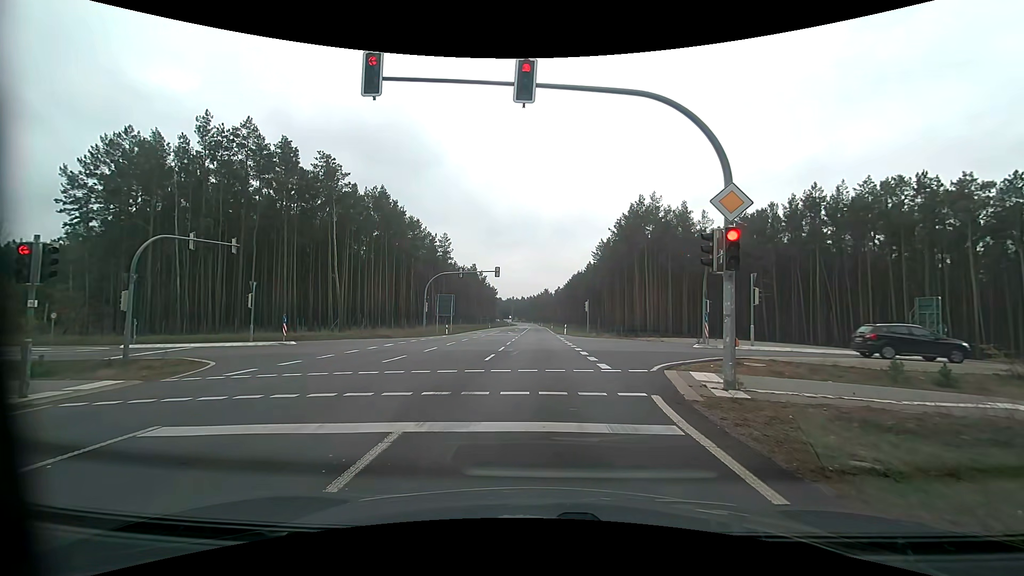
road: primary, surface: asphalt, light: Day
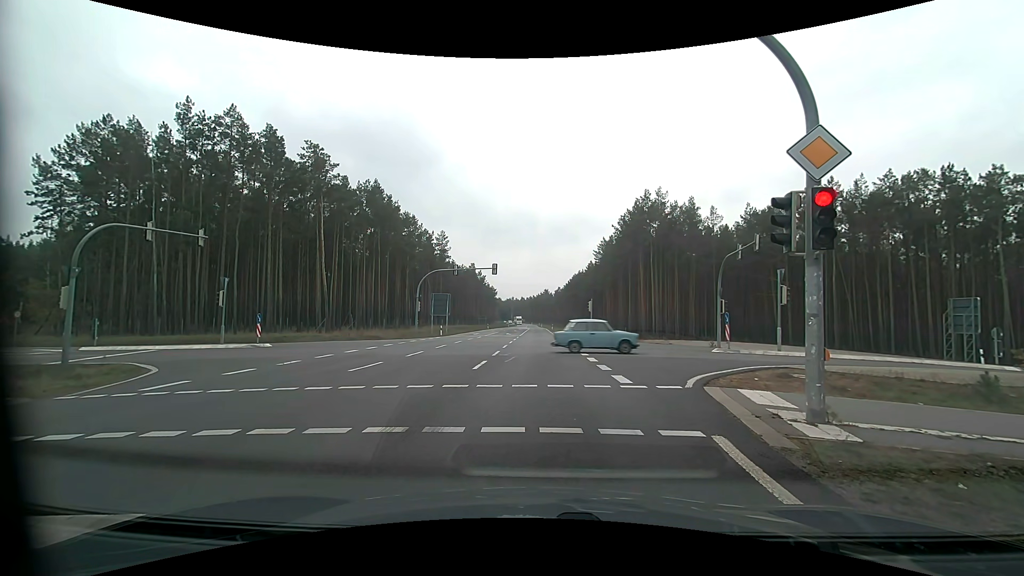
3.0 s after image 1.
(0.0, +2.8) m; 0°
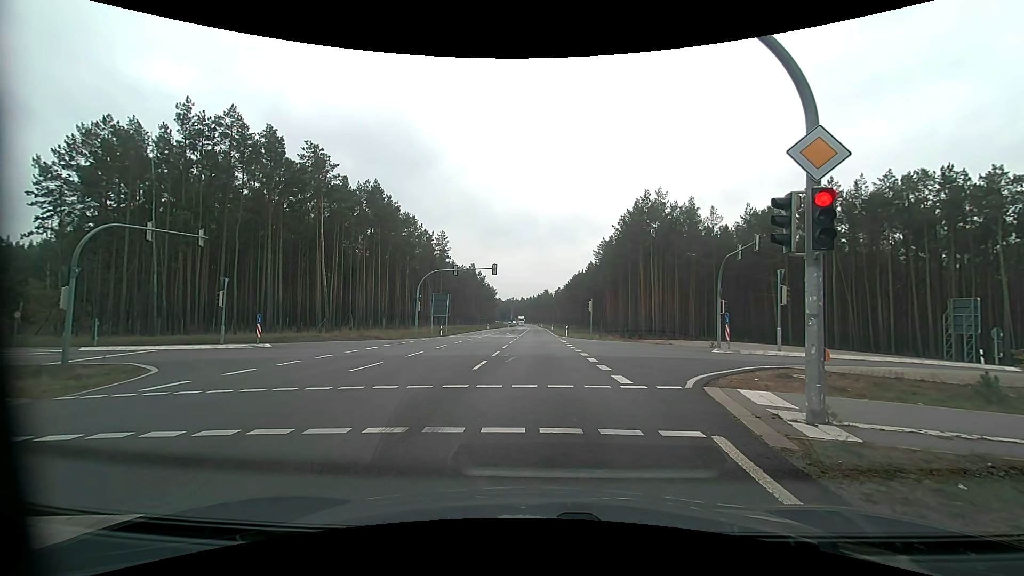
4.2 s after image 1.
(0.0, 0.0) m; 0°
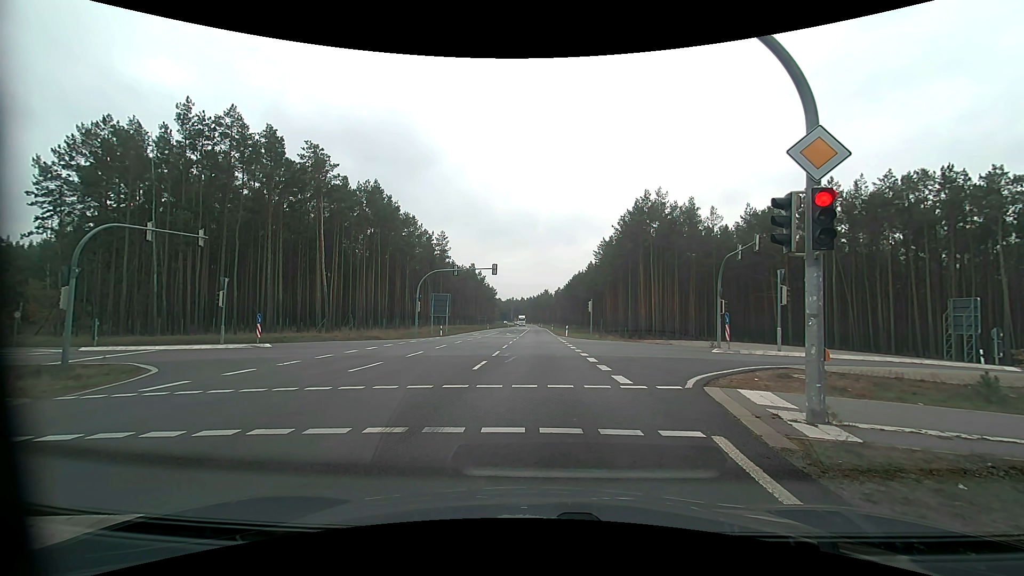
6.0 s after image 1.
(0.0, 0.0) m; 0°
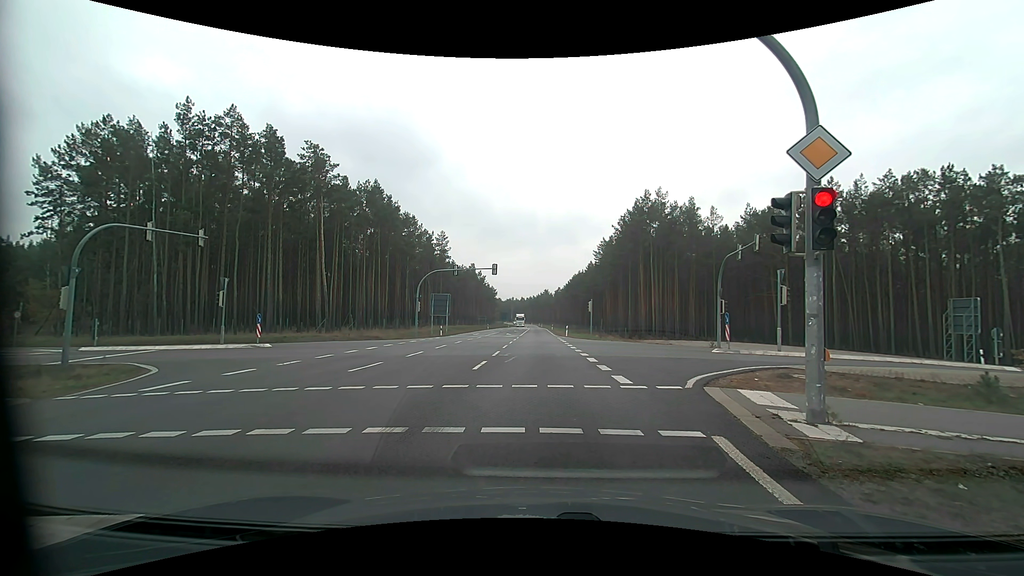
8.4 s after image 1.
(0.0, 0.0) m; 0°
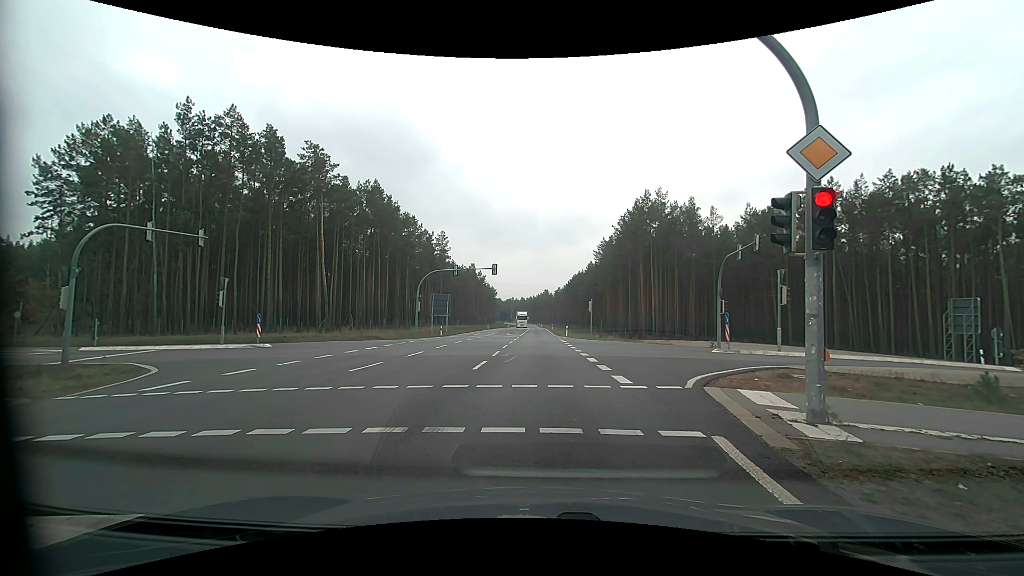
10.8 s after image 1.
(0.0, 0.0) m; 0°
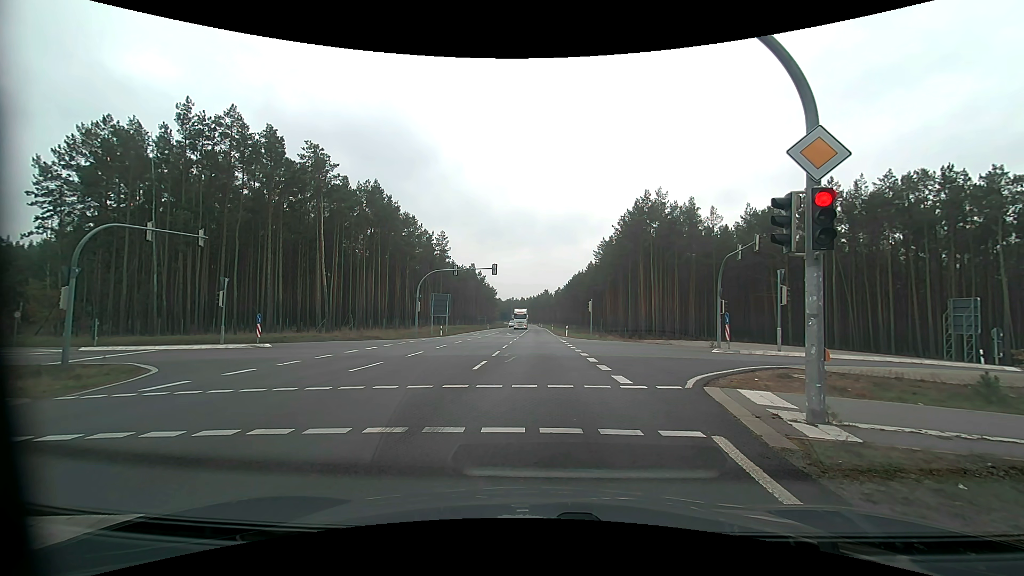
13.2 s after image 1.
(0.0, 0.0) m; 0°
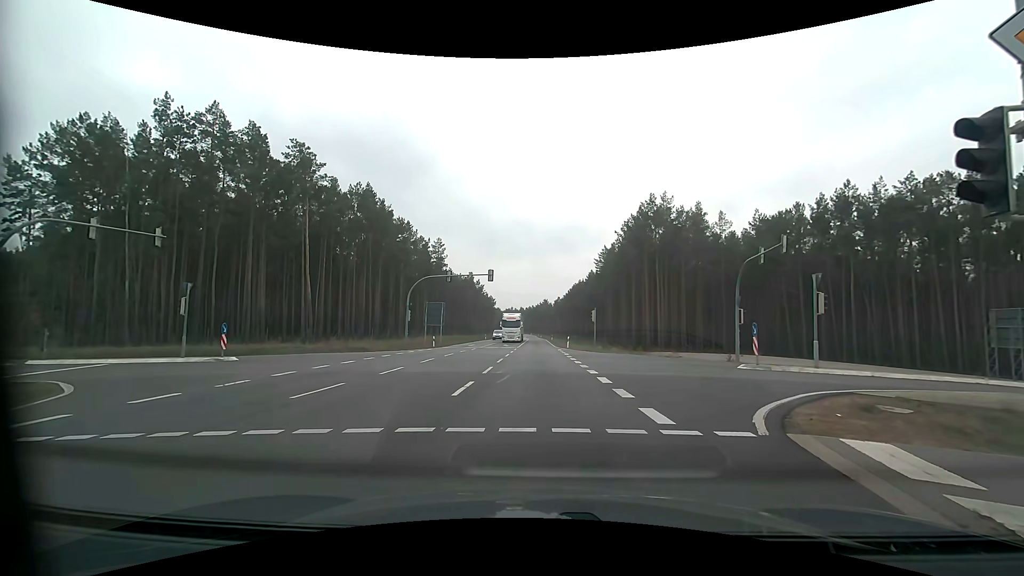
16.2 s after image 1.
(0.0, +3.6) m; 0°
(+1, +10) (+7, +18) (+16, +20) (+26, +20) (+36, +20) (+46, +19) (+56, +18) (+66, +17) (+76, +16) (+86, +15) m
